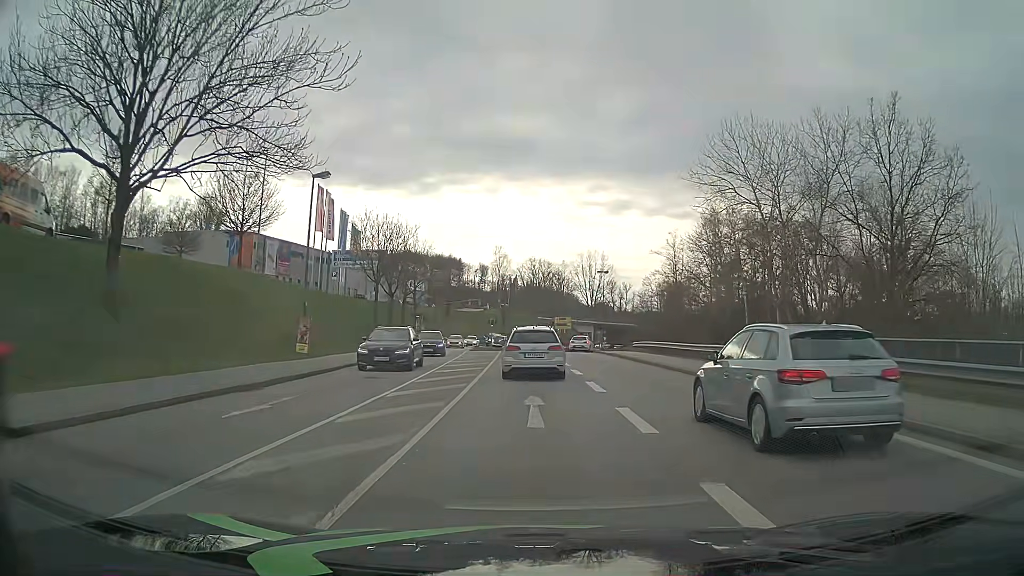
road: tertiary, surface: asphalt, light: Day
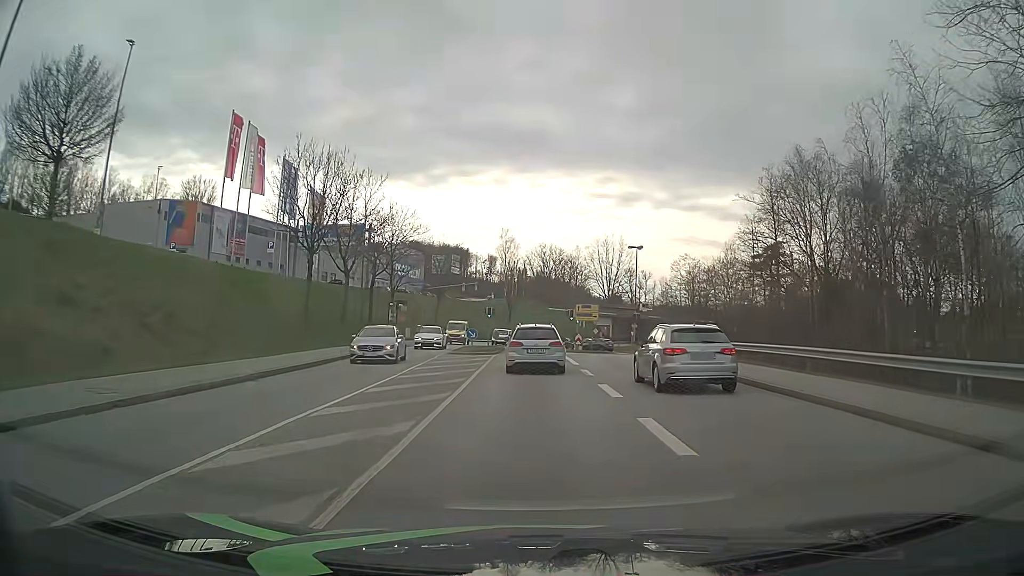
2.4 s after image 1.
(-0.1, +20.3) m; -1°
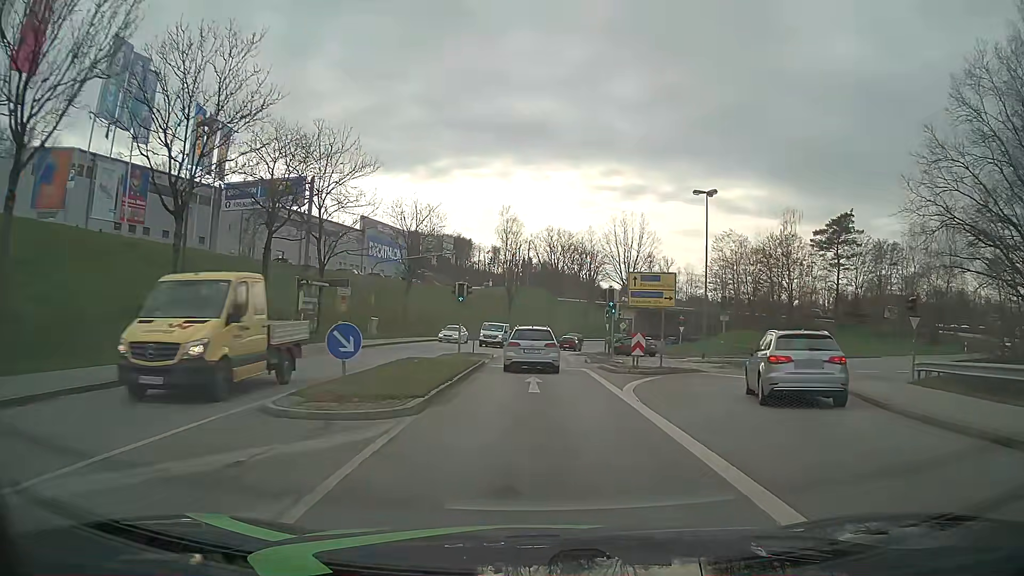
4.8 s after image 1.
(-0.1, +25.6) m; 0°
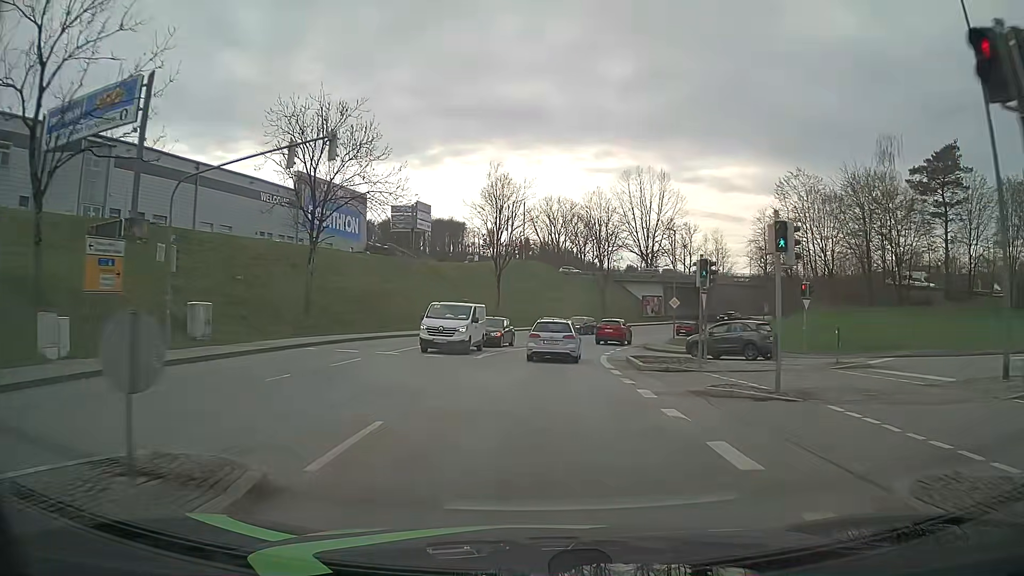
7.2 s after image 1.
(0.0, +28.2) m; 0°
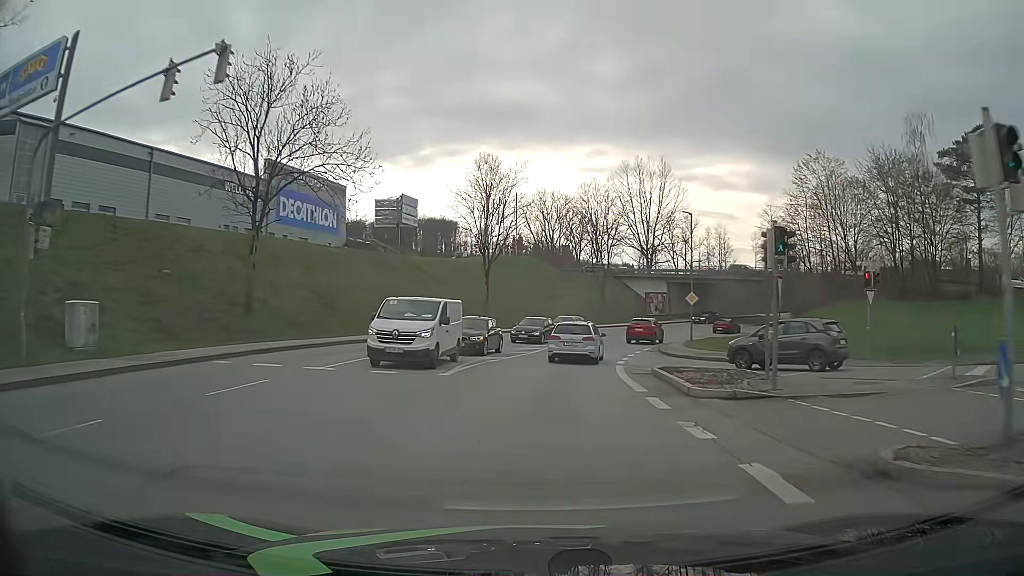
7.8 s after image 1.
(0.0, +7.2) m; 0°
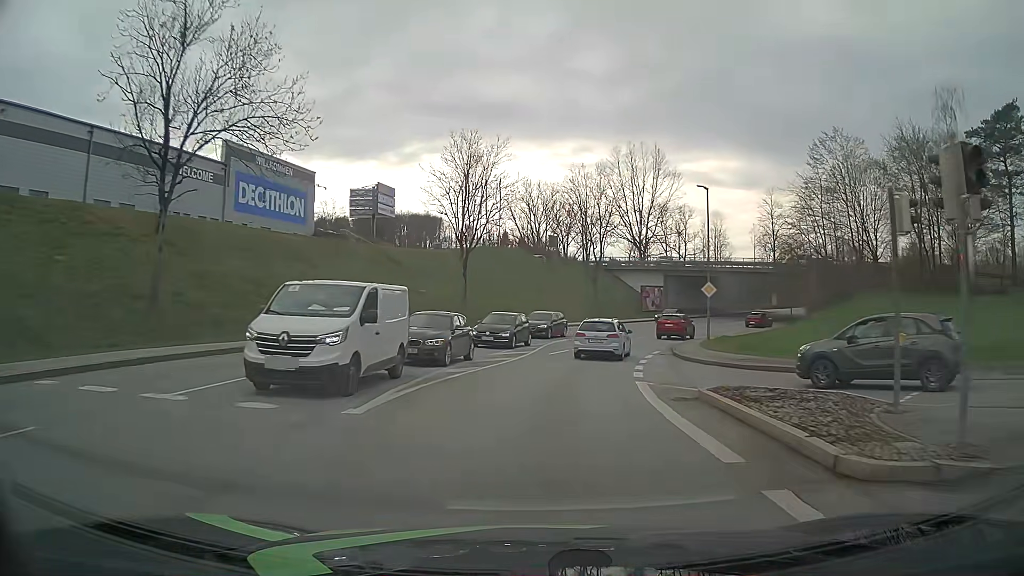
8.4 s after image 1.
(+0.1, +7.3) m; +1°
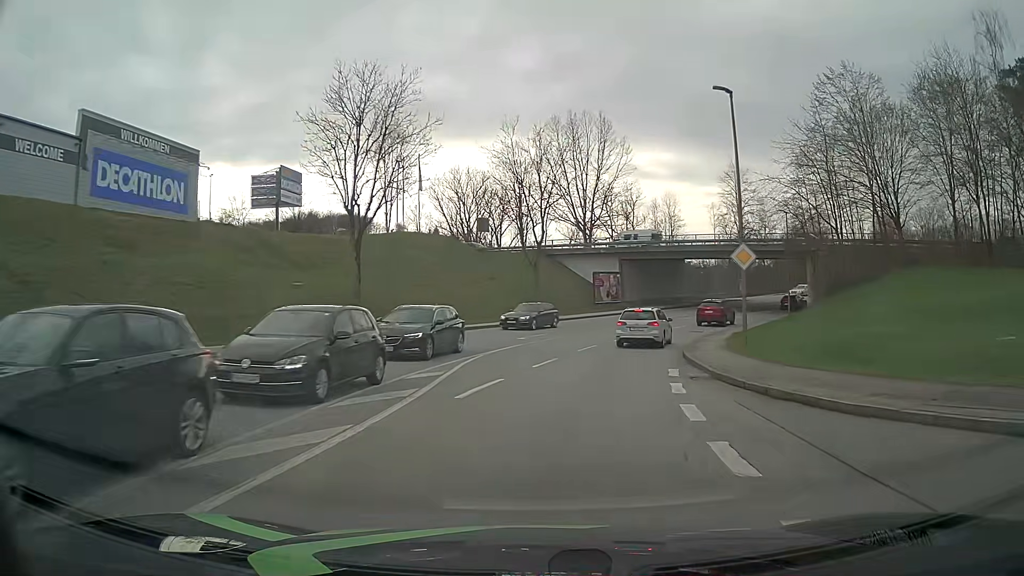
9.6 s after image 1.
(+0.7, +14.5) m; +6°
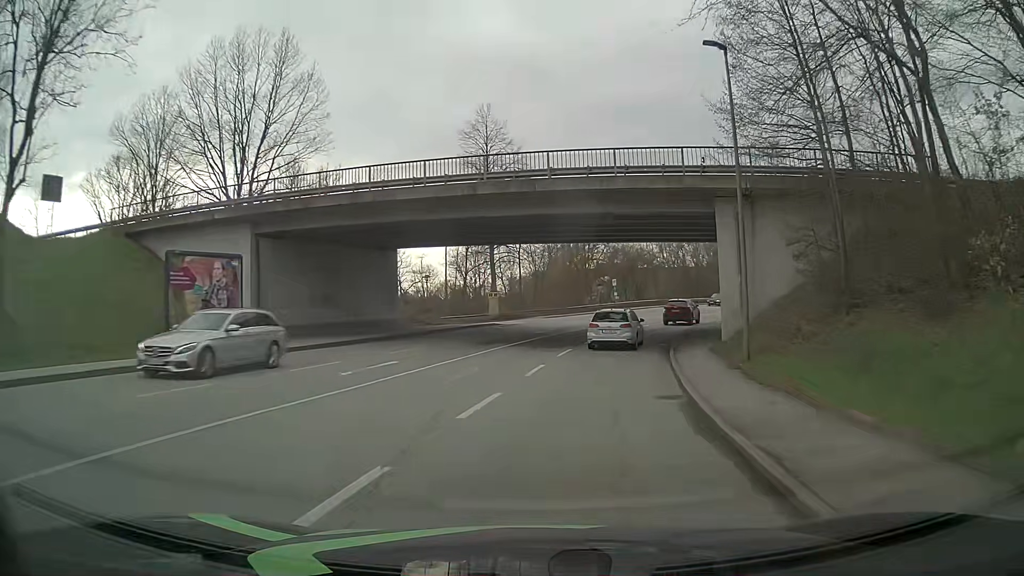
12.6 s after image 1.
(+7.4, +36.1) m; +24°
(0, +10) (+2, +20) (+4, +30) (+6, +39) (+10, +49) (+14, +57) (+20, +66) (+26, +74) (+32, +81) (+40, +88) m
